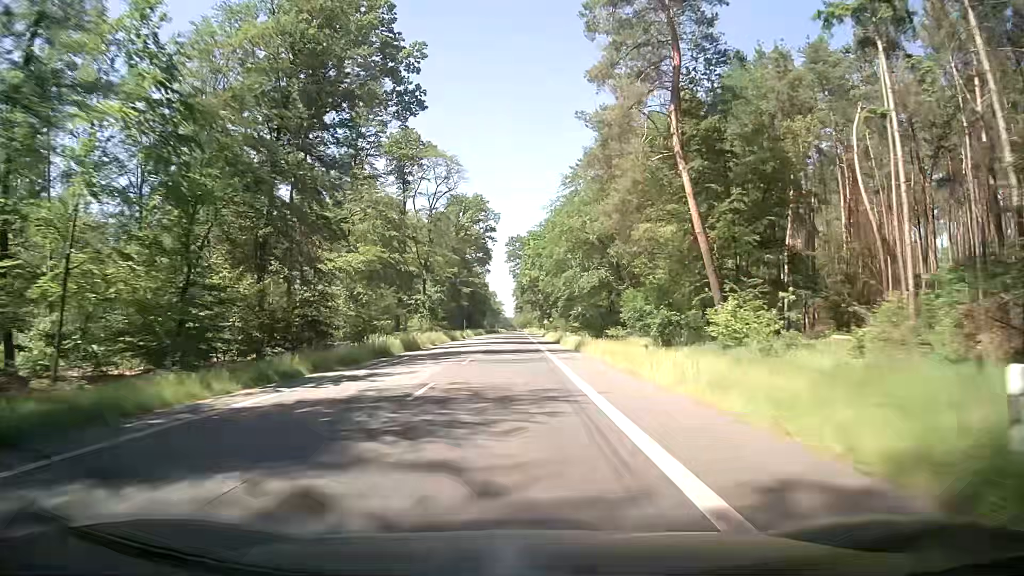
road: secondary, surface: asphalt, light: Day
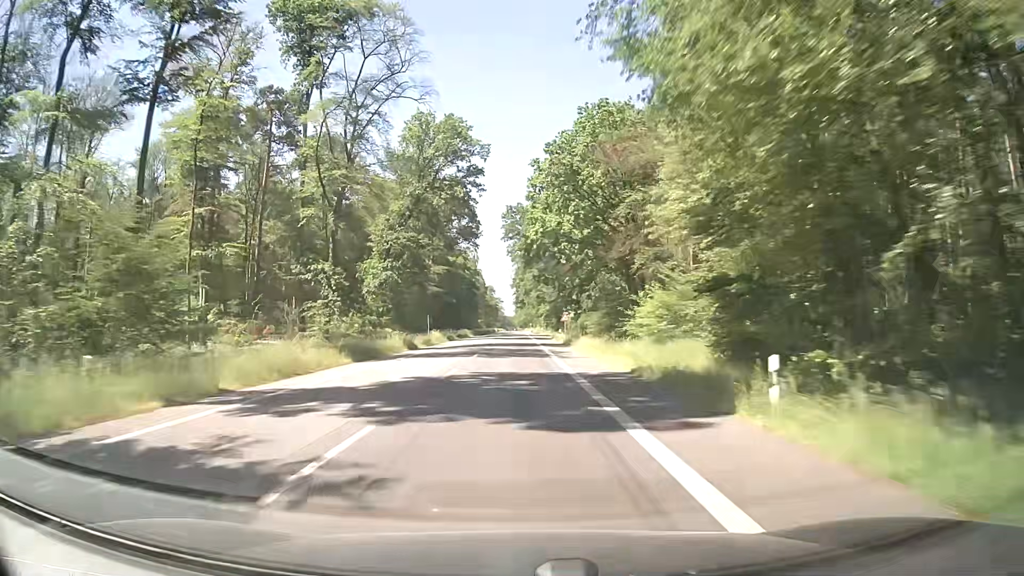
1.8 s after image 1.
(0.0, +42.6) m; 0°
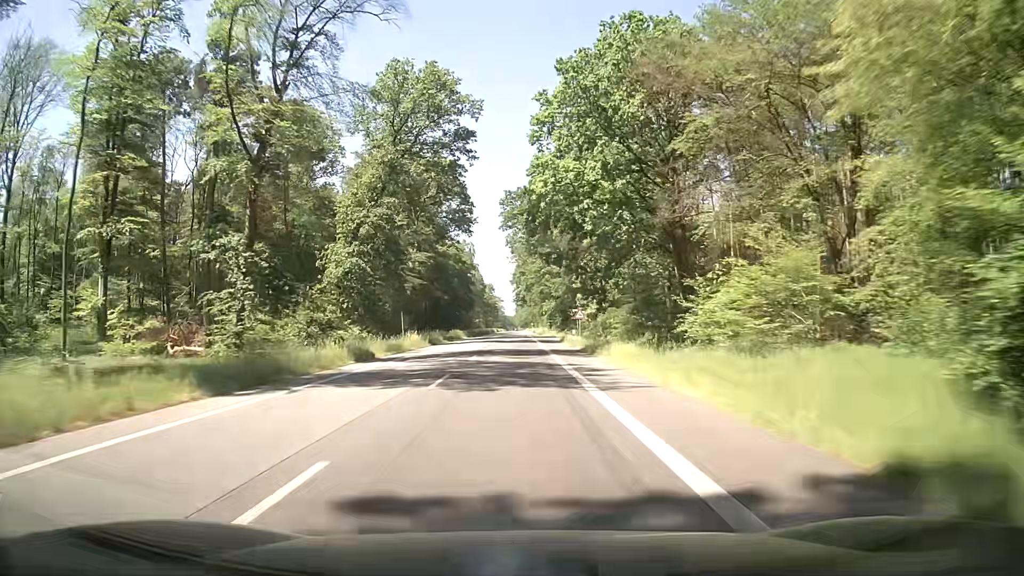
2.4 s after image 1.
(+0.1, +14.2) m; +1°
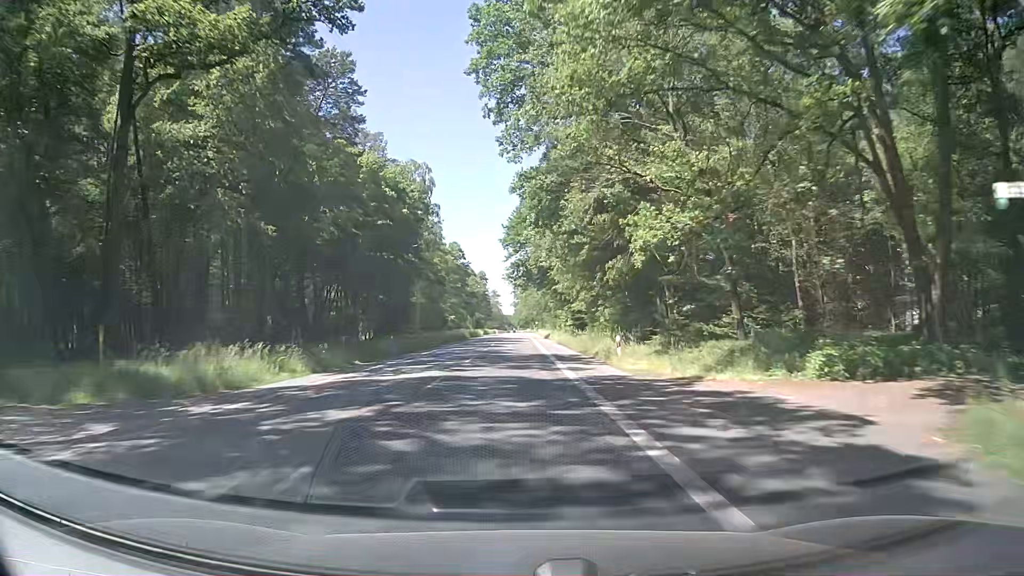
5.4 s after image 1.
(-0.5, +71.2) m; 0°
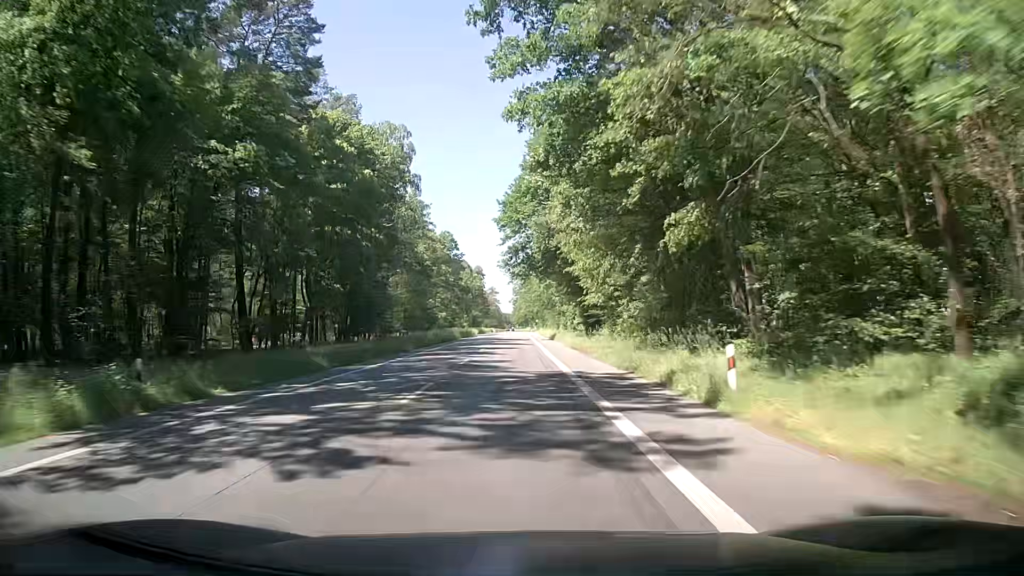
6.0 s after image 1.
(0.0, +14.2) m; 0°
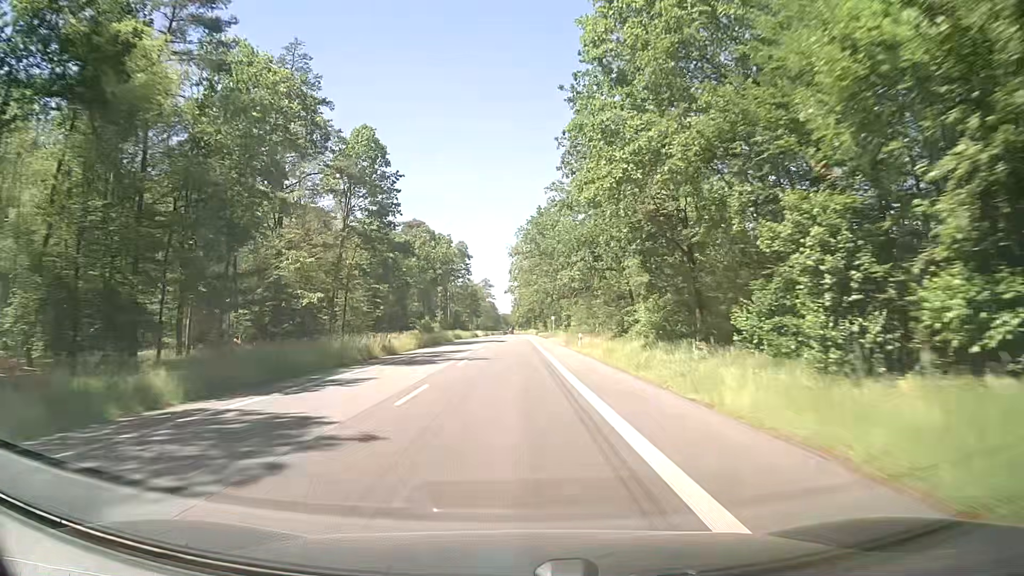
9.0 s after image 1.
(-0.4, +71.2) m; 0°
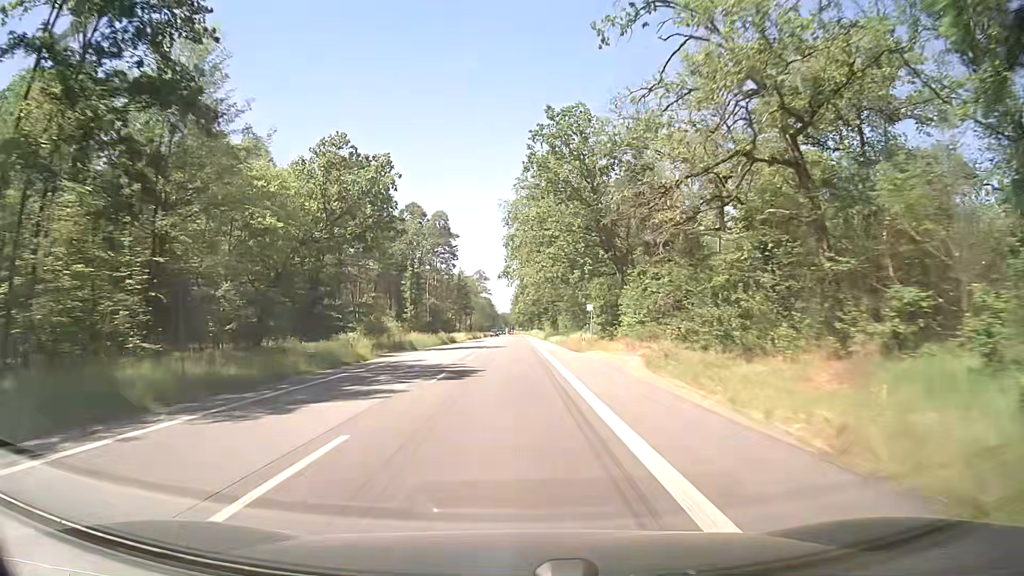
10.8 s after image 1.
(+0.2, +42.7) m; 0°
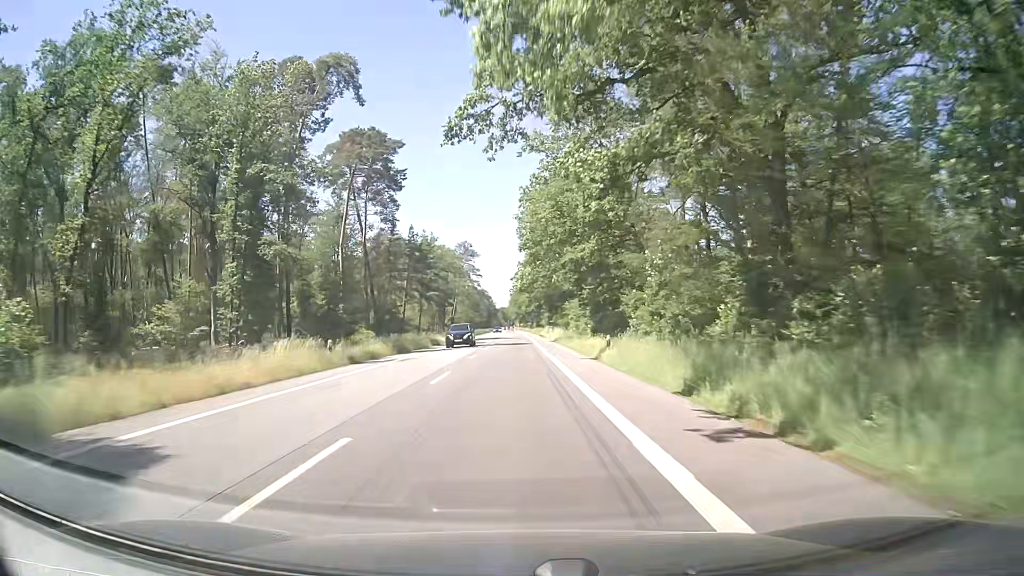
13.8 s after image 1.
(0.0, +71.2) m; 0°
(0, +10) (0, +20) (0, +30) (0, +40) (0, +50) (0, +60) (0, +70) (0, +80) (0, +90) (0, +100) m
